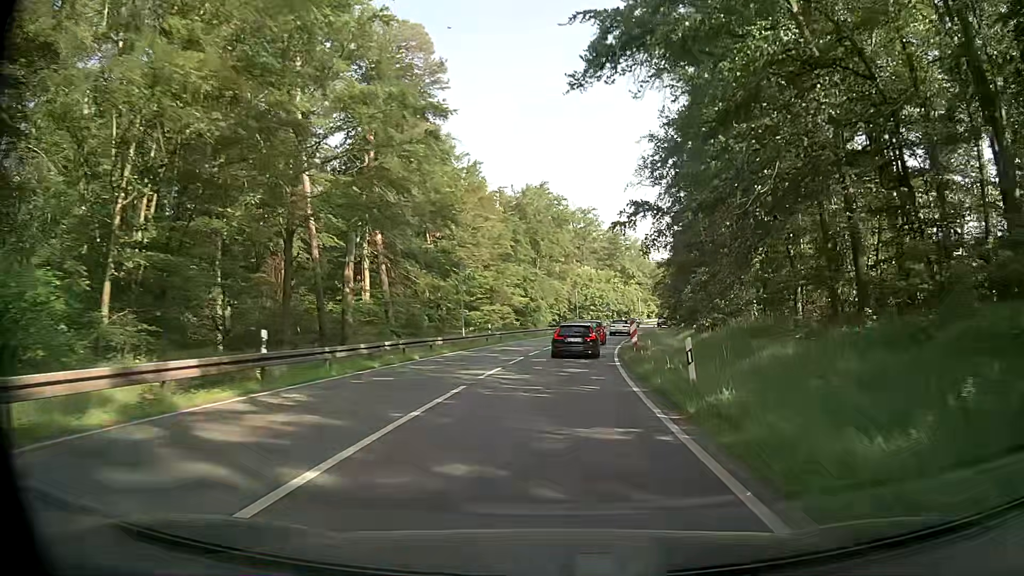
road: primary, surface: asphalt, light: Day
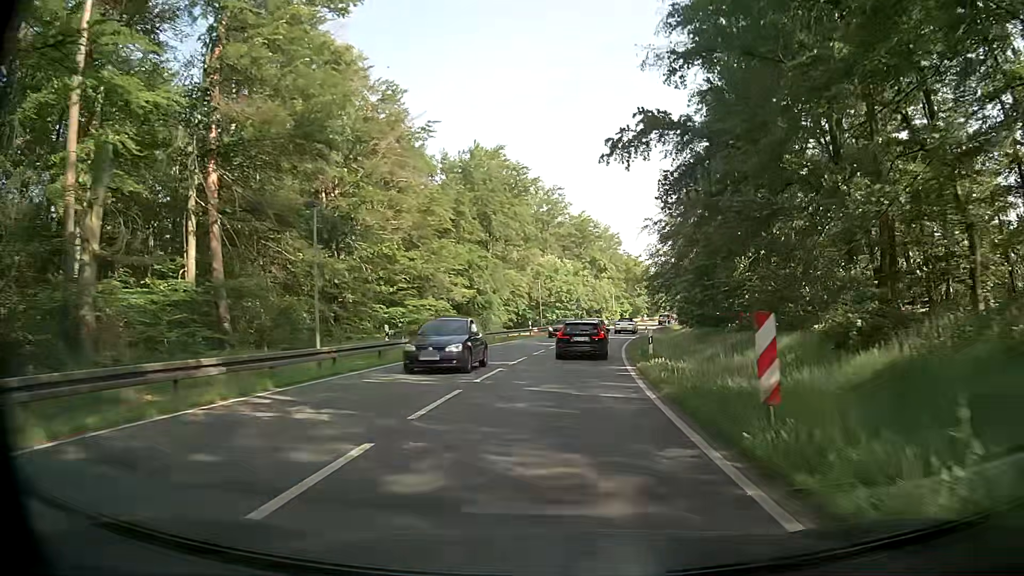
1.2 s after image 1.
(+0.7, +19.3) m; +3°
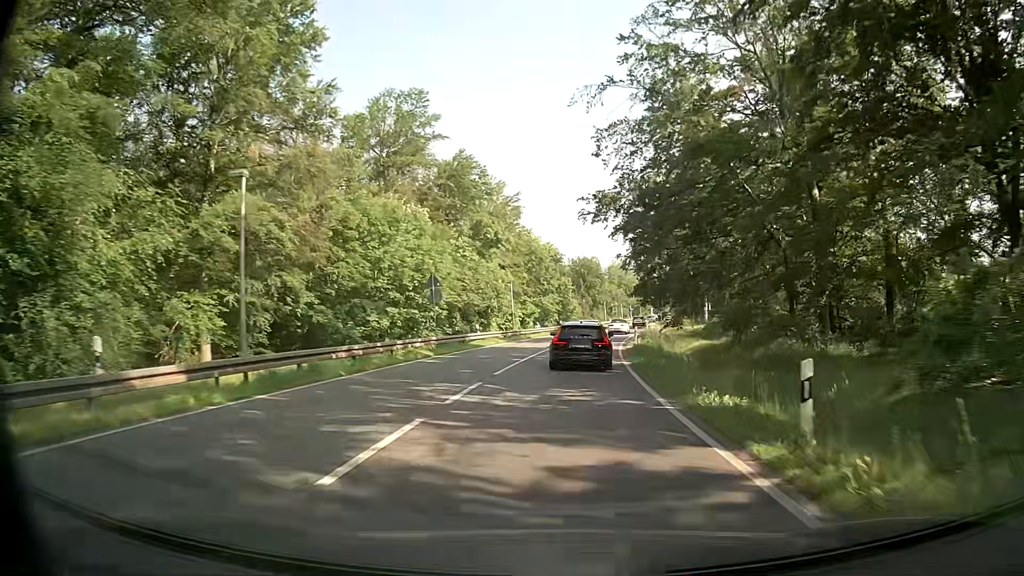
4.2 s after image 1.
(+4.3, +45.4) m; +10°
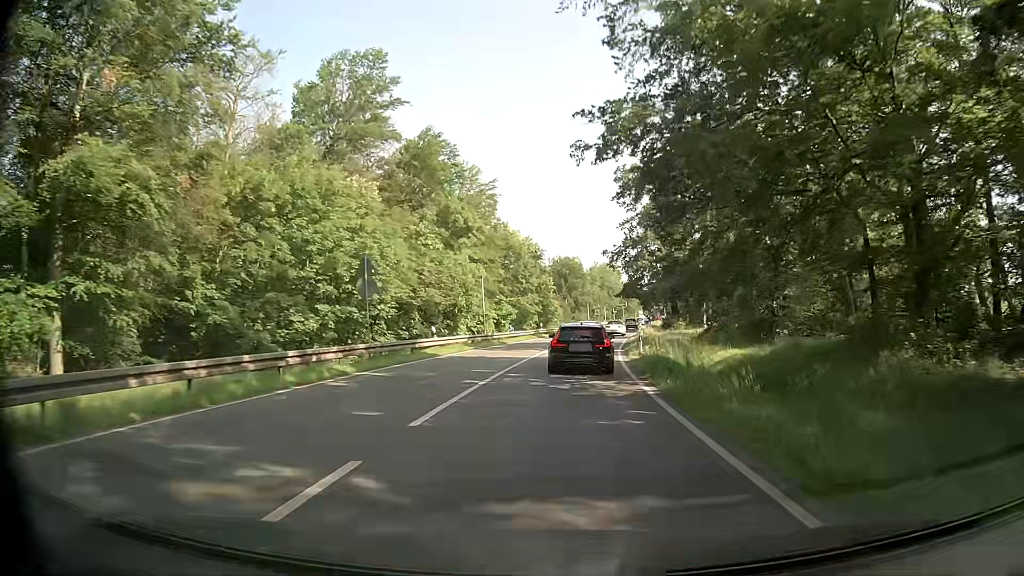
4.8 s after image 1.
(+0.2, +9.0) m; +2°
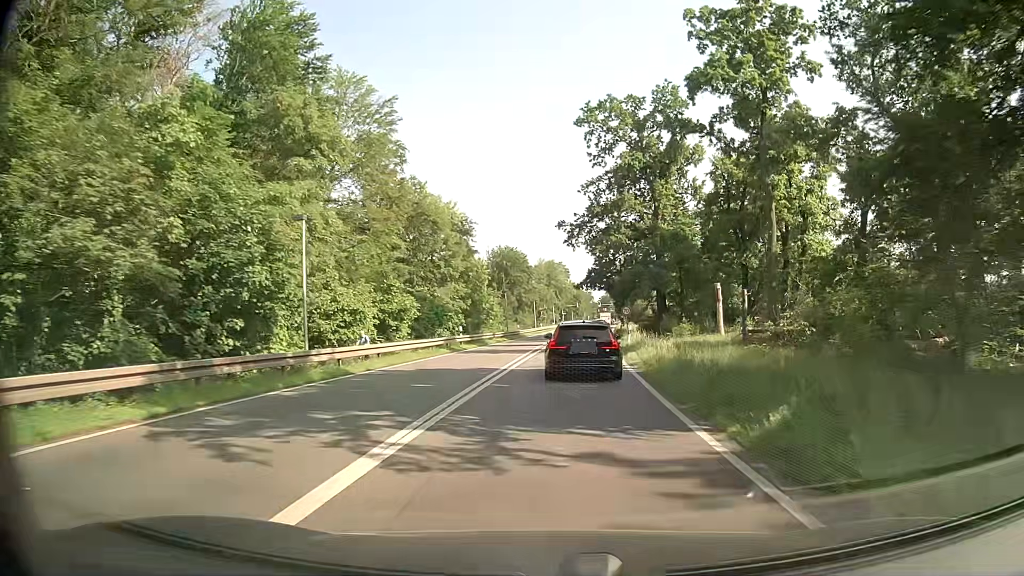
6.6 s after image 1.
(+1.3, +27.0) m; +5°
(0, +10) (0, +20) (+1, +30) (+2, +40) (+2, +50) (+3, +60) (+4, +70) (+4, +80) (+5, +90) (+5, +100) m
